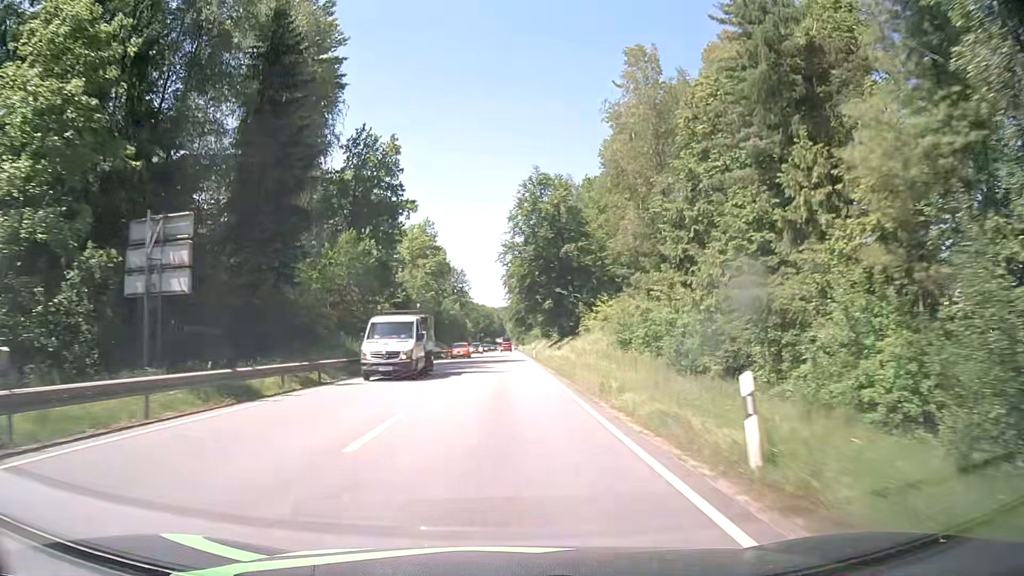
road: primary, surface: asphalt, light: Day
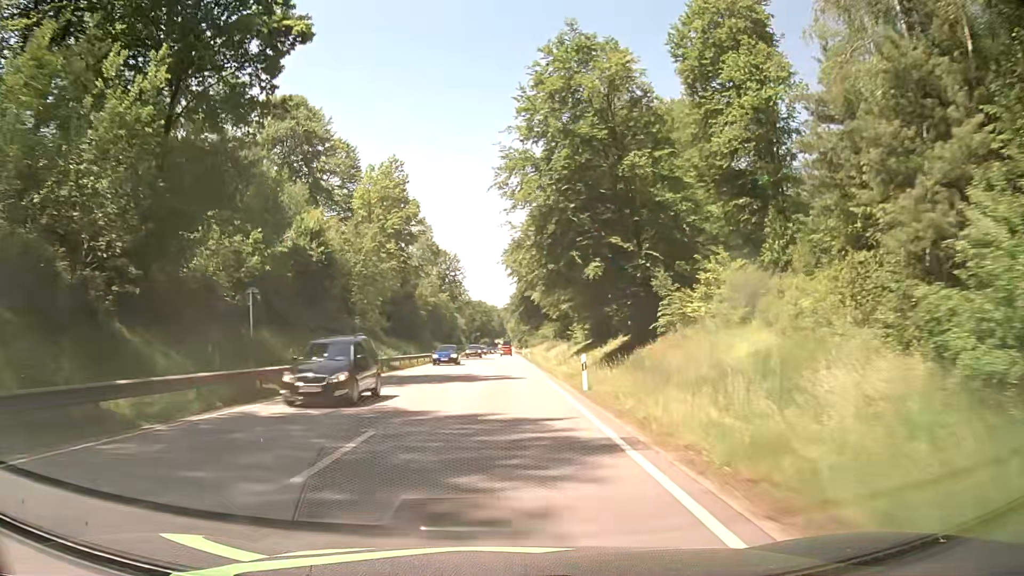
(+0.1, +37.7) m; 0°
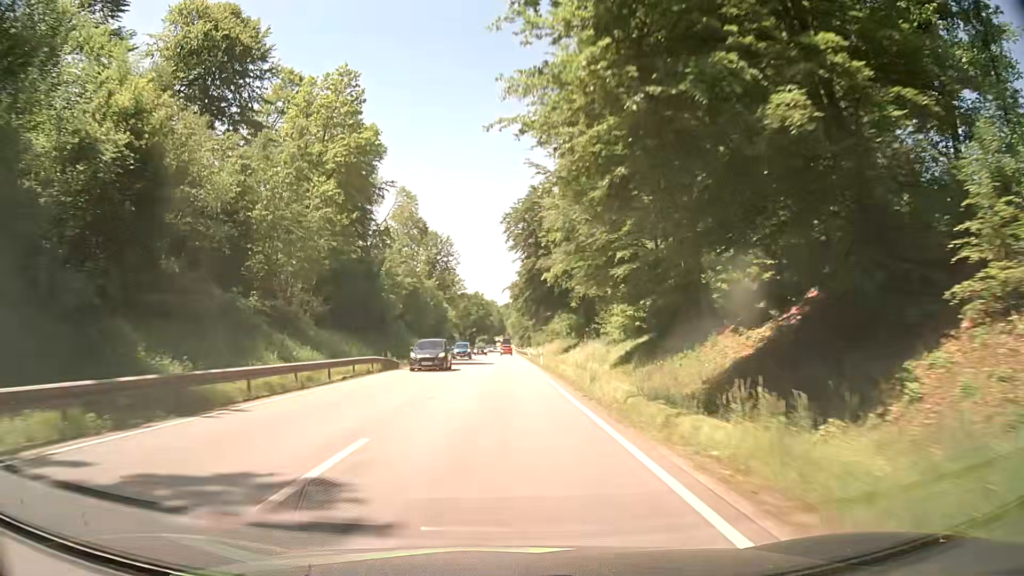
(0.0, +25.1) m; 0°
(0, +10) (0, +20) (0, +30) (0, +40) (0, +50) (0, +60) (0, +70) (0, +80) (0, +90) (0, +100) m
